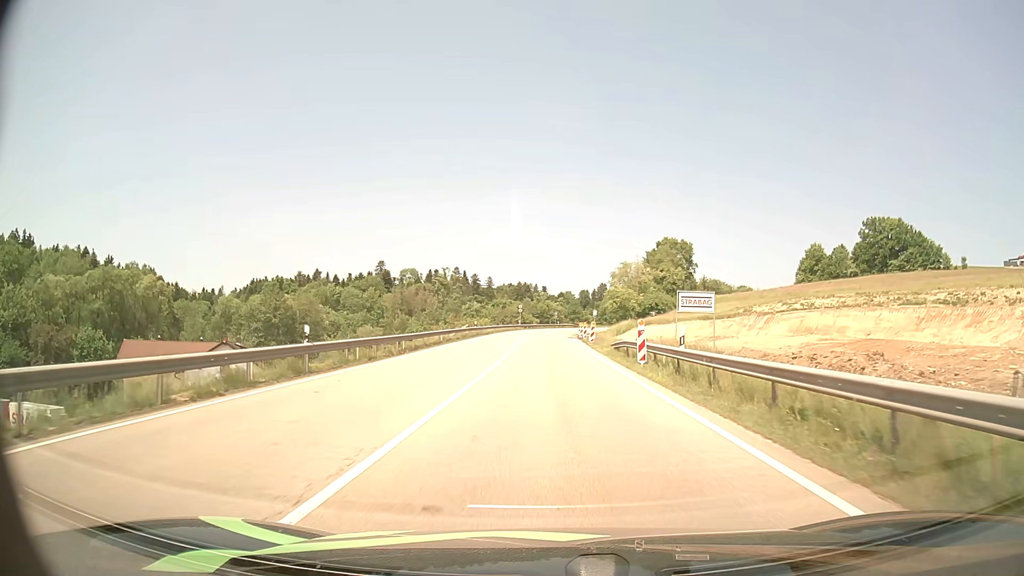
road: primary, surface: asphalt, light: Day
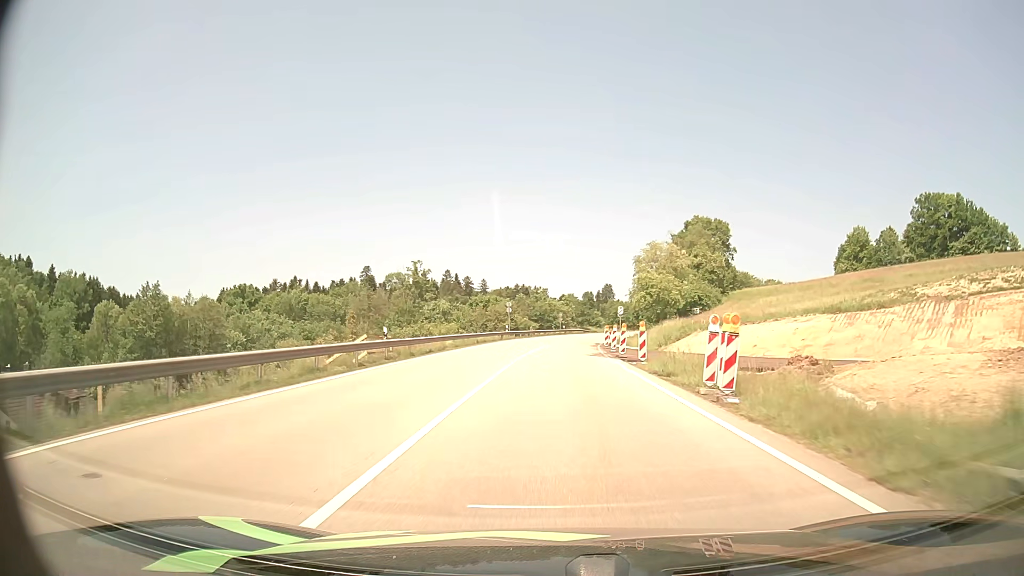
(-0.1, +36.3) m; 0°
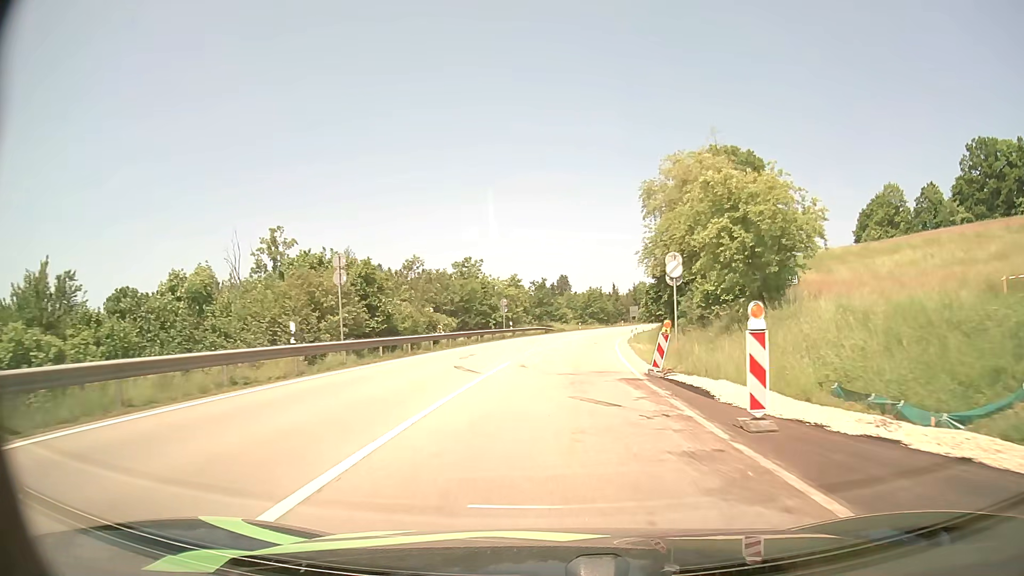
(+1.5, +49.2) m; +4°
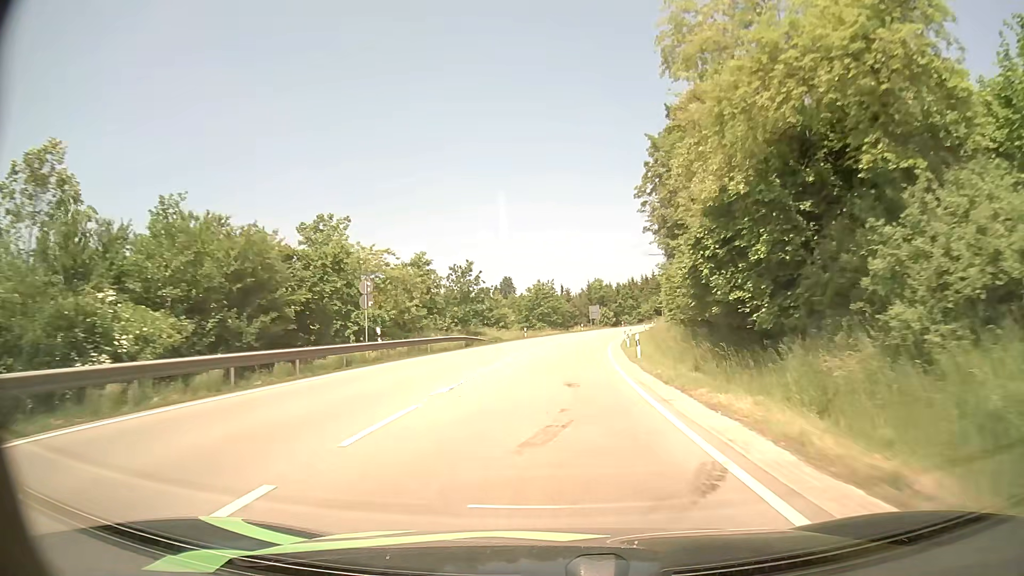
(+1.4, +30.7) m; +5°
(0, +10) (0, +20) (+1, +30) (+2, +40) (+3, +50) (+4, +60) (+6, +70) (+8, +79) (+10, +89) (+13, +99) m
